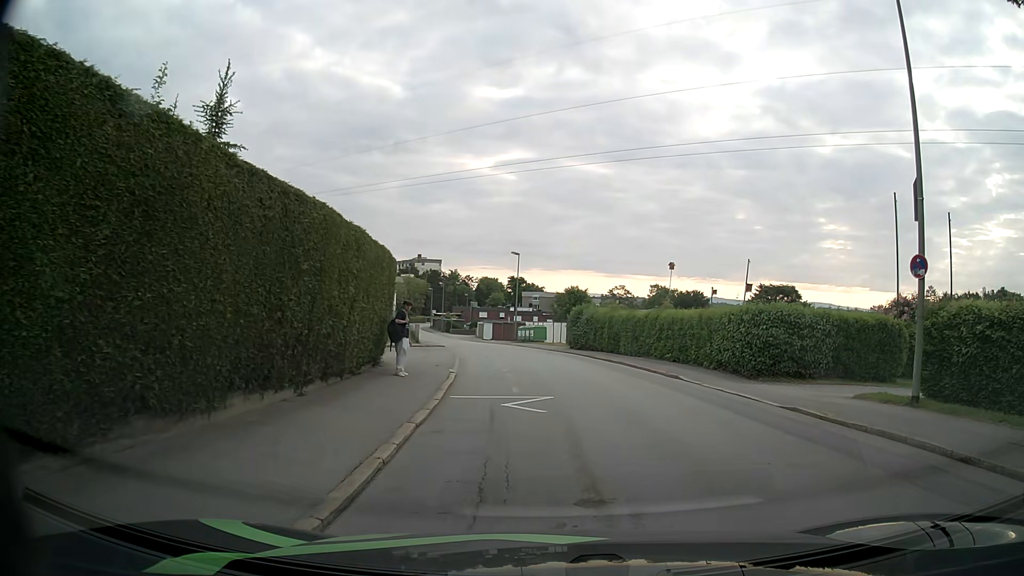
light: Day
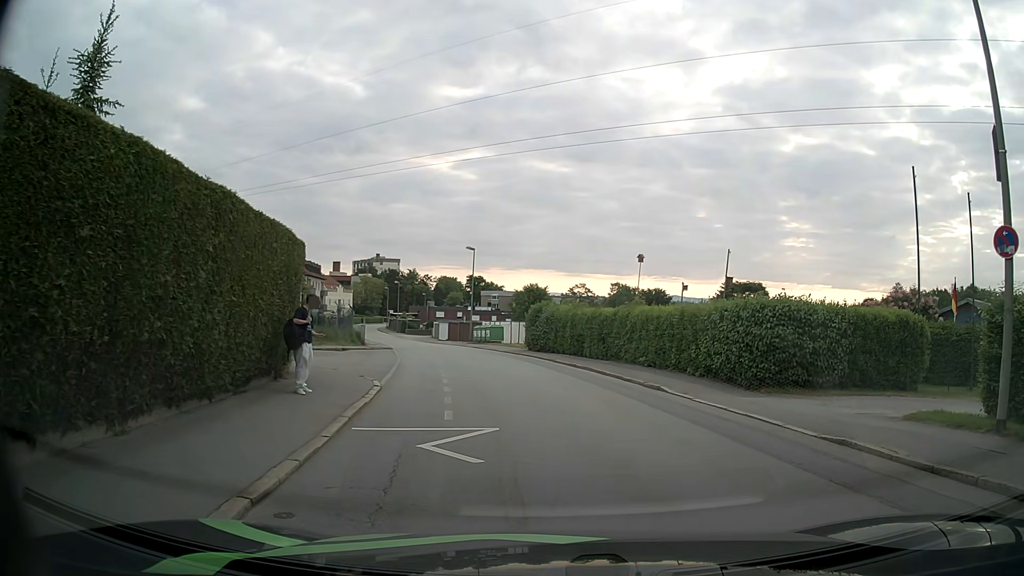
(+0.1, +3.7) m; +5°
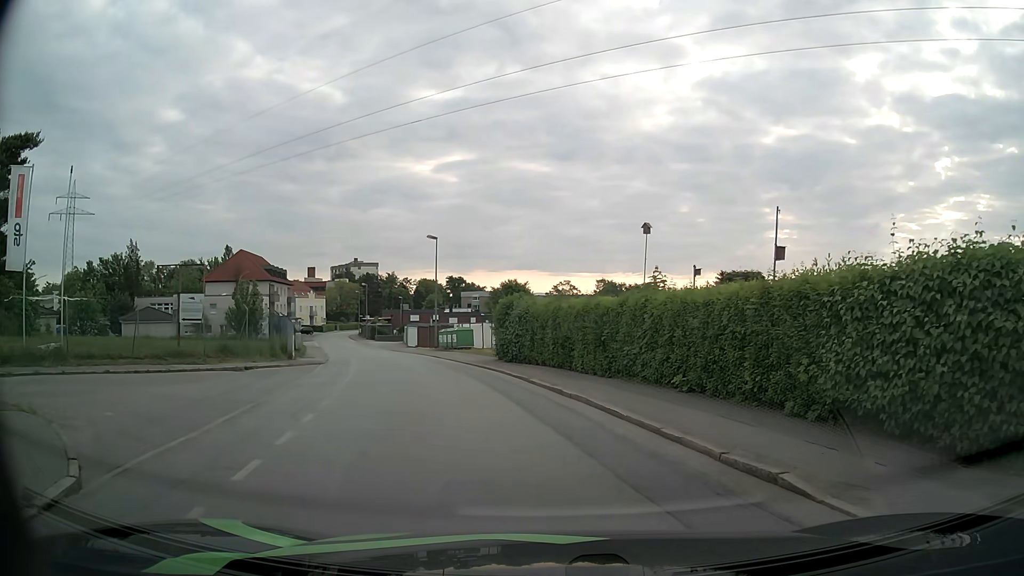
(+0.2, +9.7) m; +1°
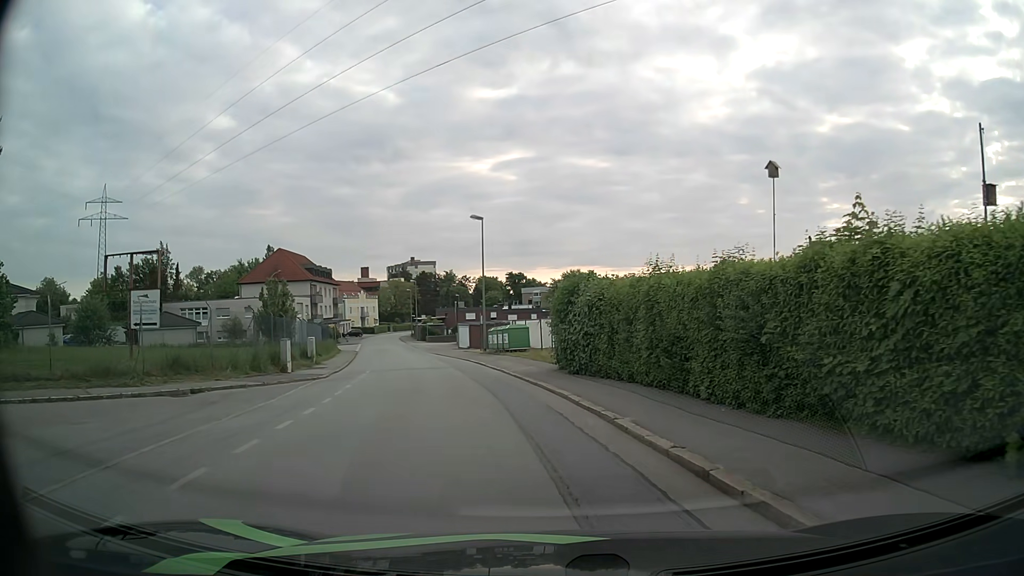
(-0.5, +8.6) m; -6°
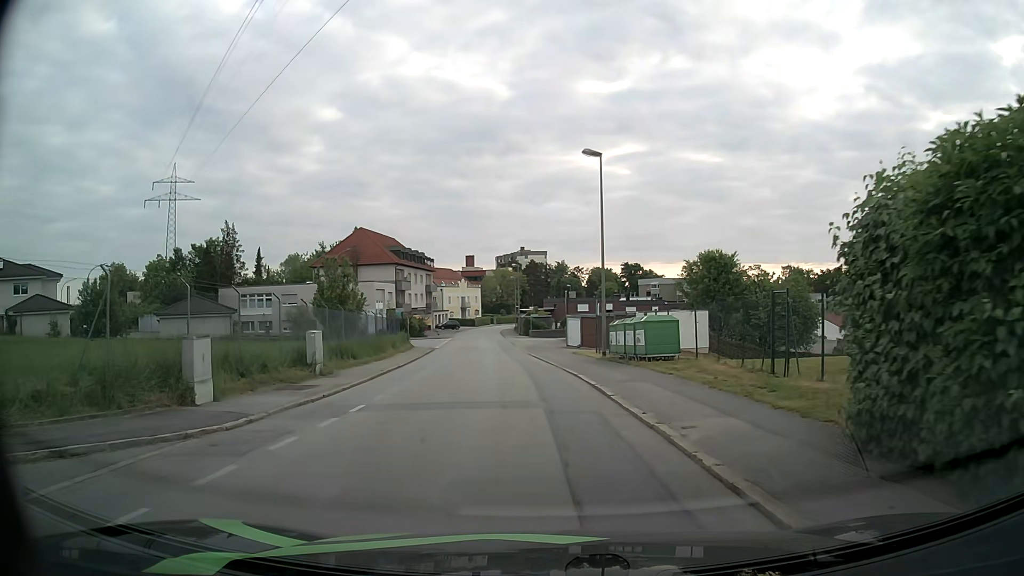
(-1.3, +14.3) m; -10°
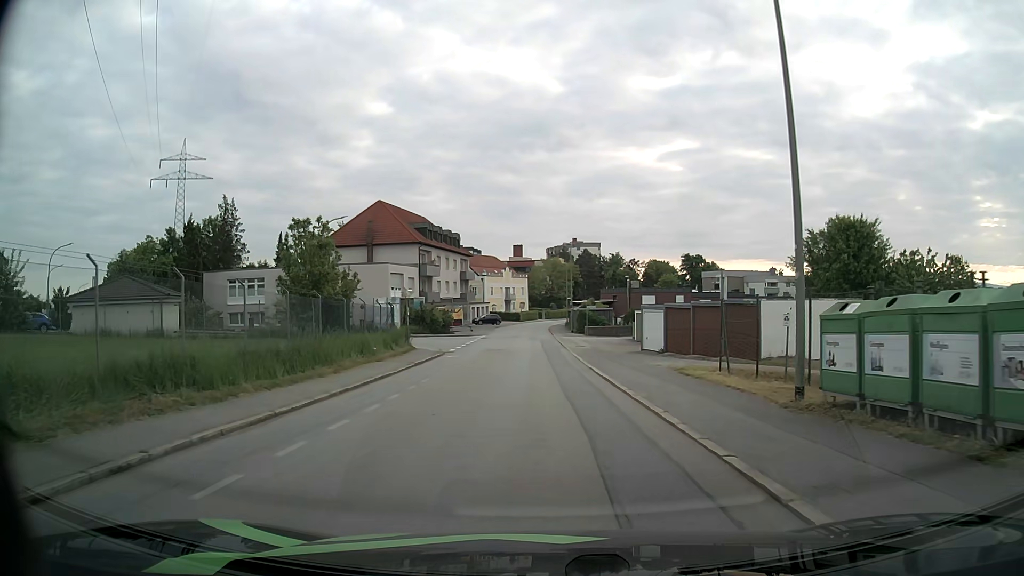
(-0.6, +16.8) m; -4°
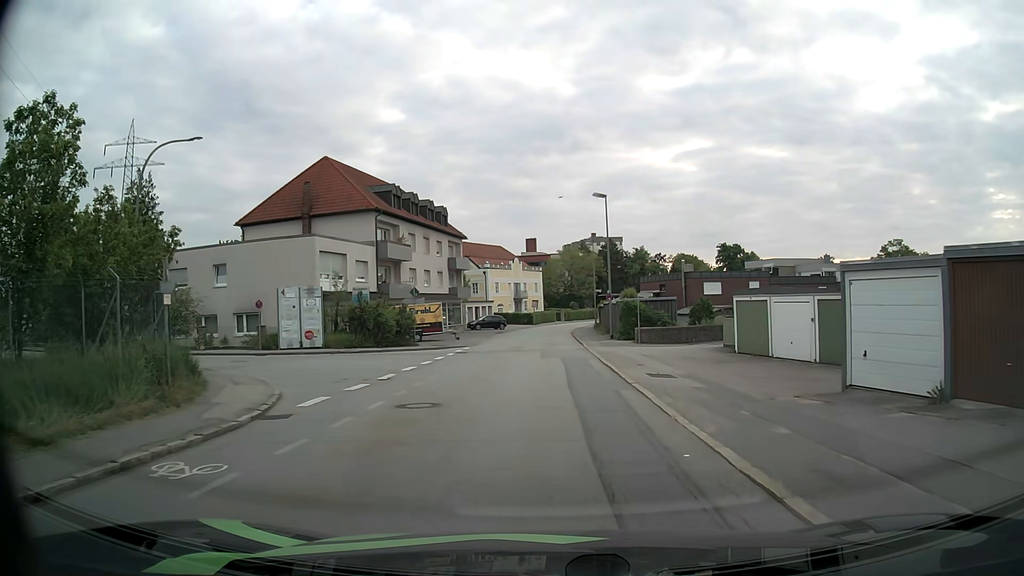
(-0.3, +24.1) m; -2°
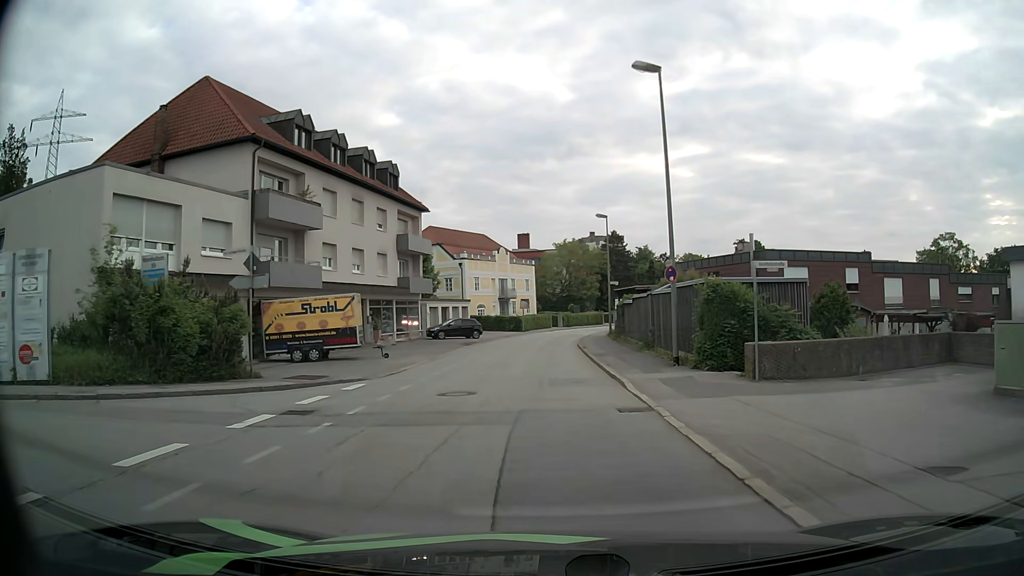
(+0.1, +20.6) m; +1°
(0, +10) (0, +20) (0, +30) (0, +40) (+1, +50) (+3, +60) (+5, +69) (+9, +79) (+13, +88) (+18, +97) m
